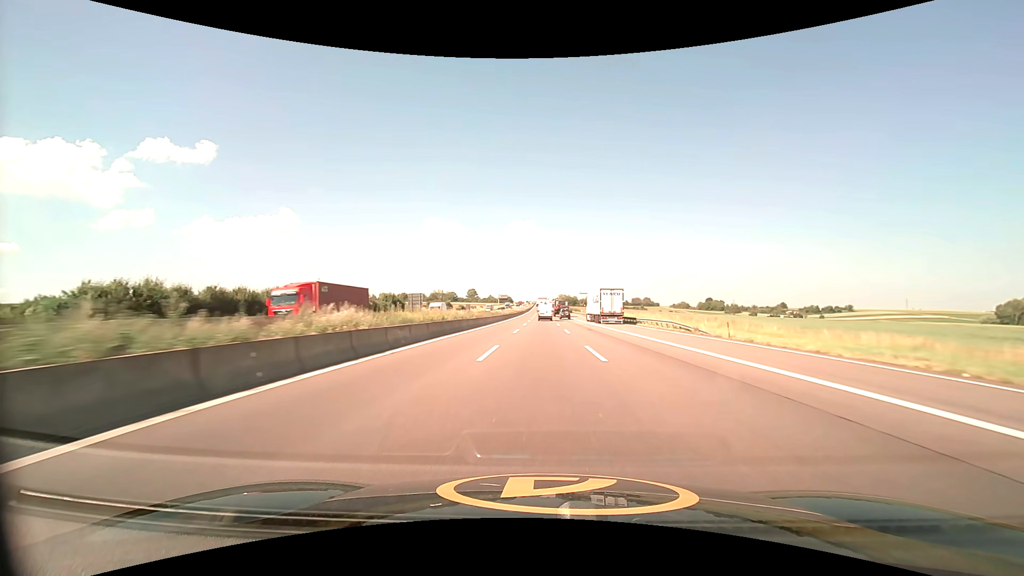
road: motorway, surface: asphalt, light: Day
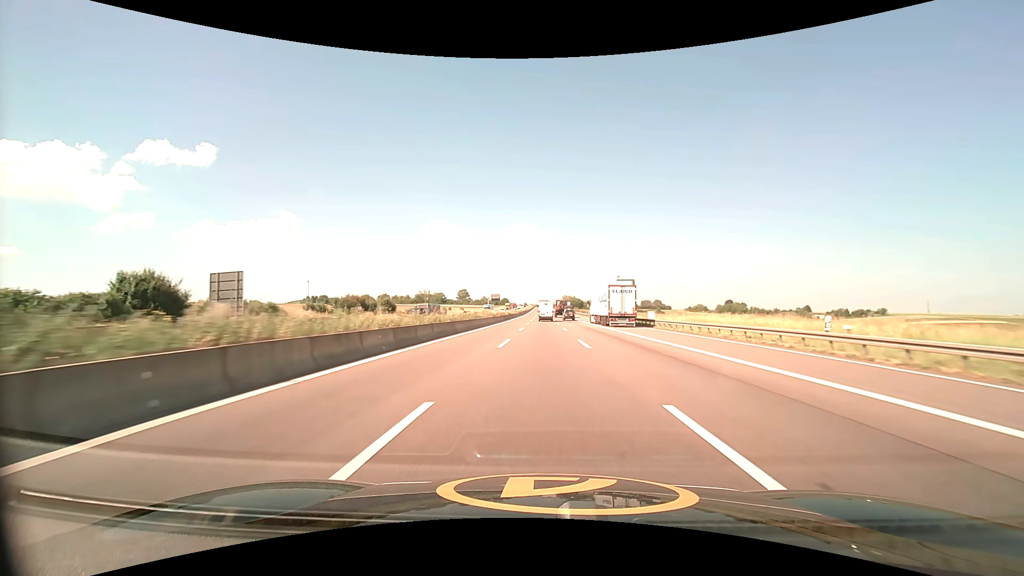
(0.0, +66.2) m; 0°
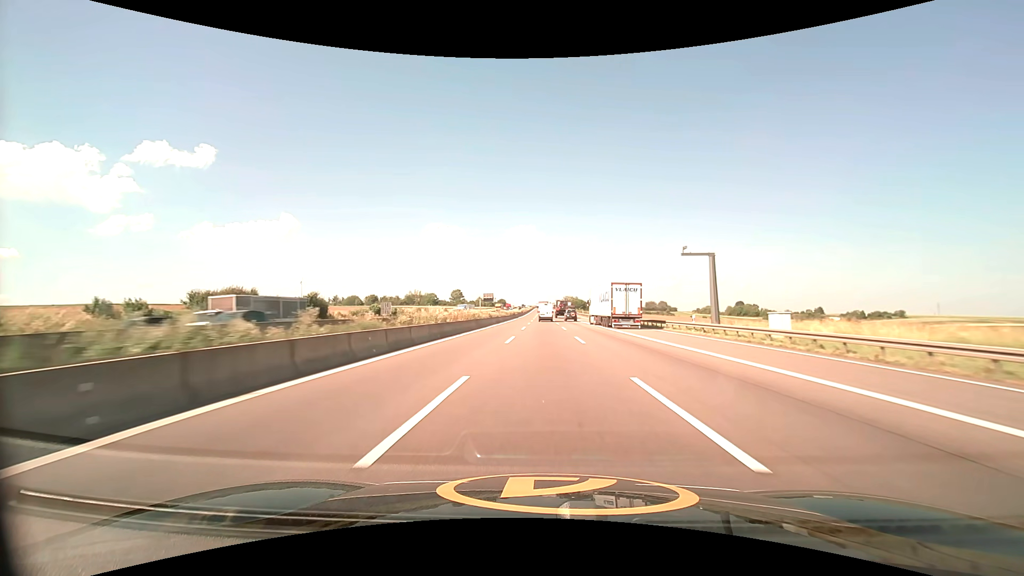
(0.0, +32.8) m; 0°
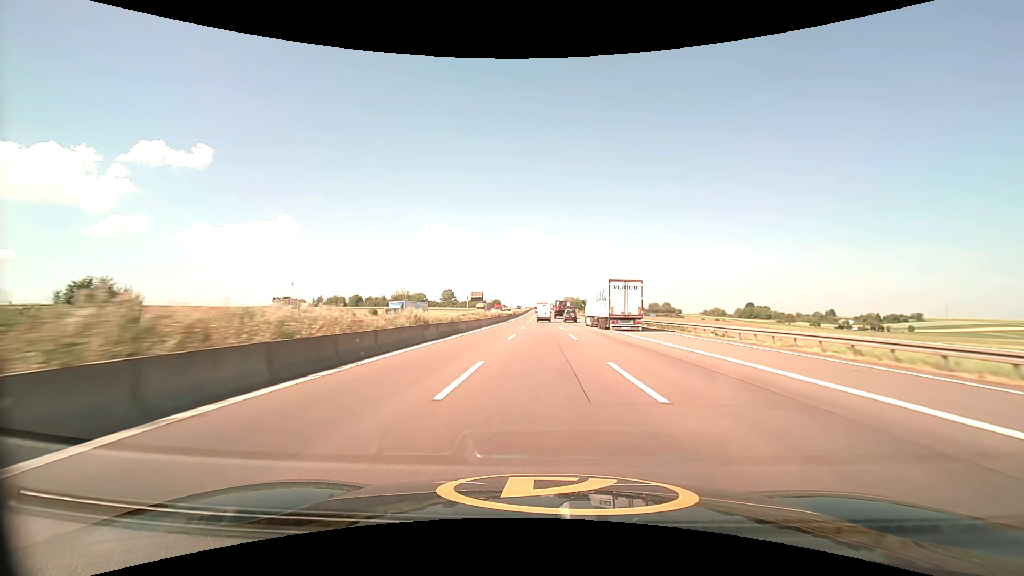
(0.0, +32.6) m; 0°
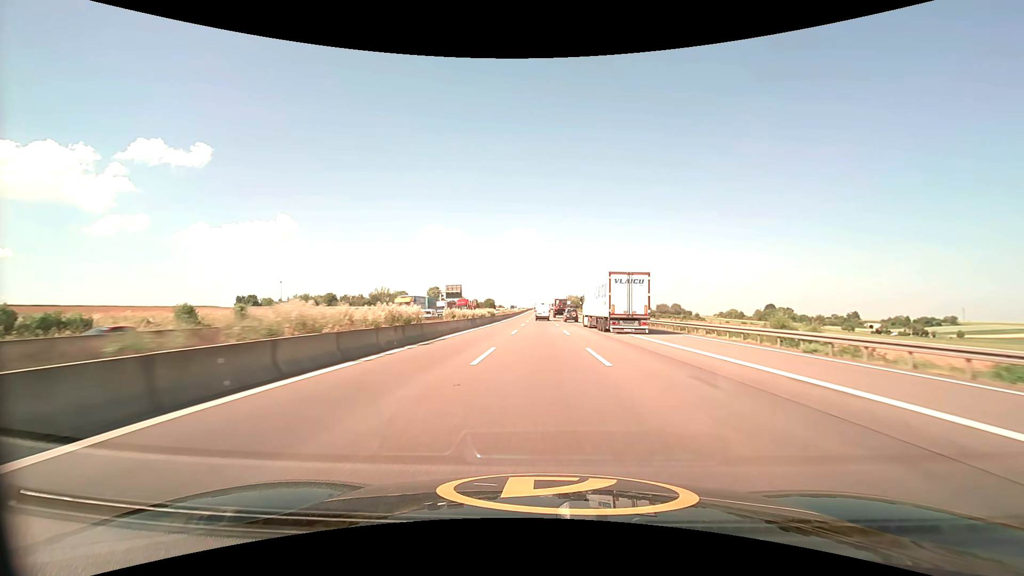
(0.0, +48.9) m; 0°
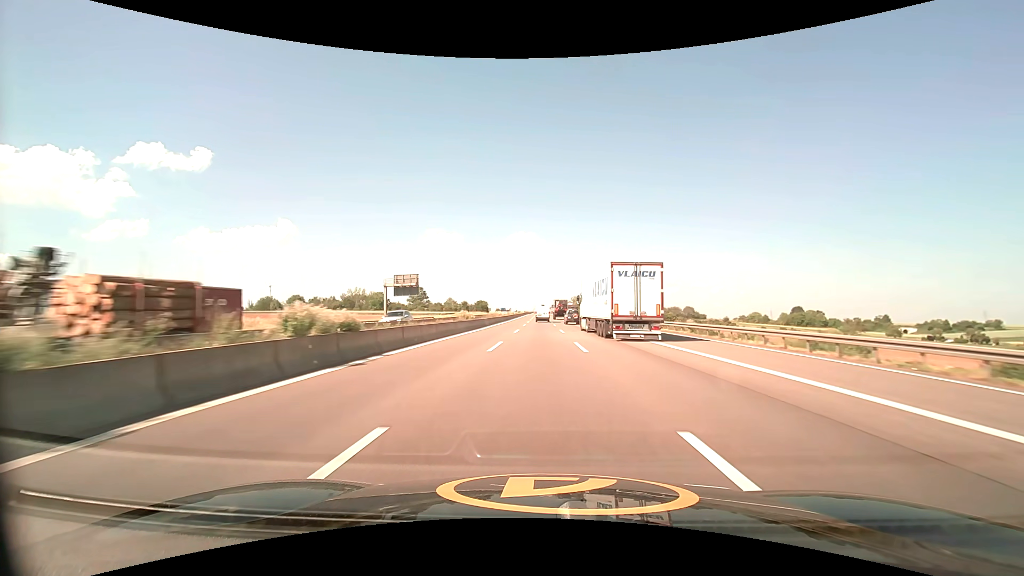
(+0.1, +48.9) m; 0°
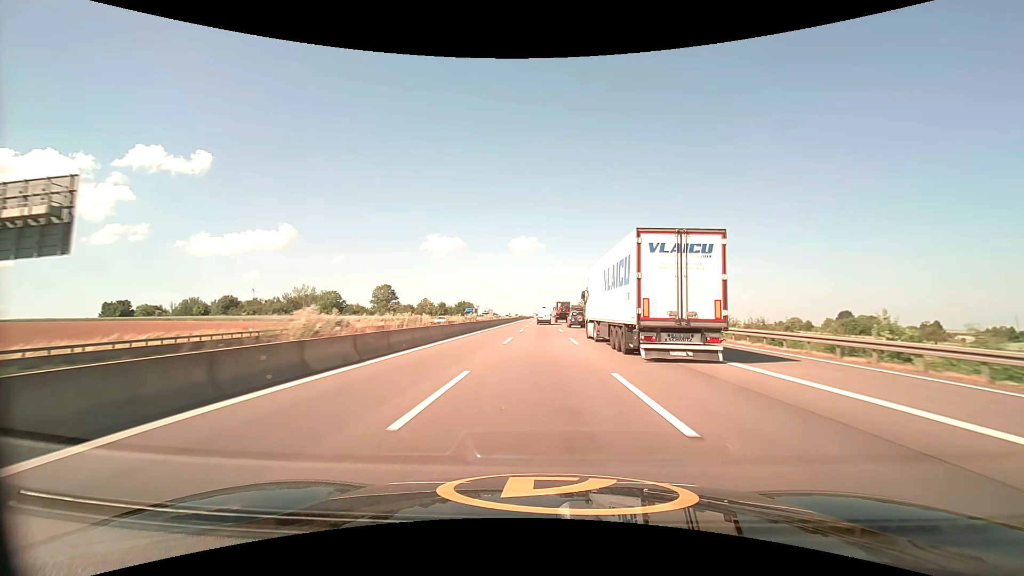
(-0.1, +66.0) m; 0°
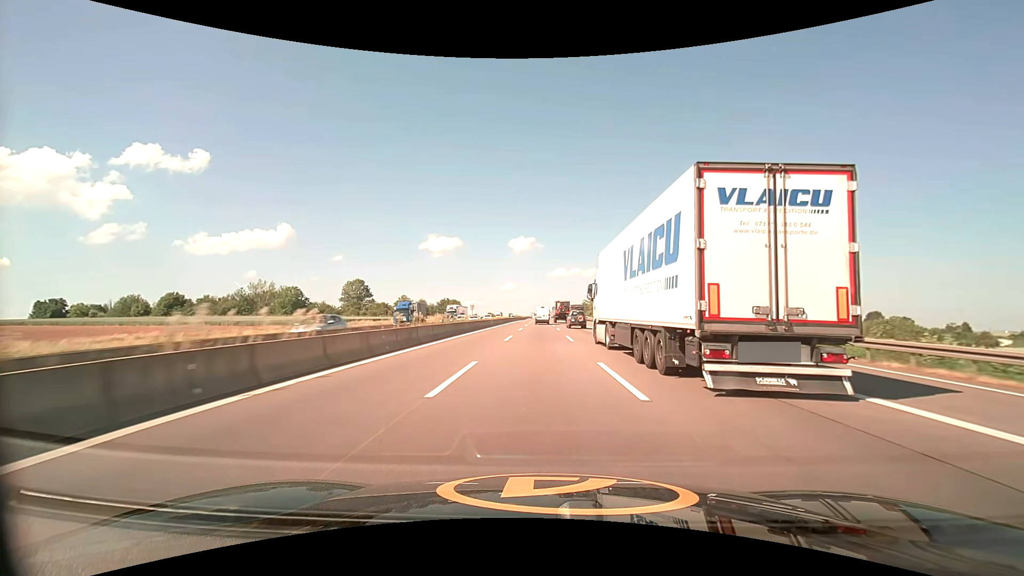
(+0.1, +33.9) m; 0°
(0, +10) (0, +20) (0, +30) (0, +40) (0, +50) (0, +60) (0, +70) (0, +80) (0, +90) (0, +100) m
